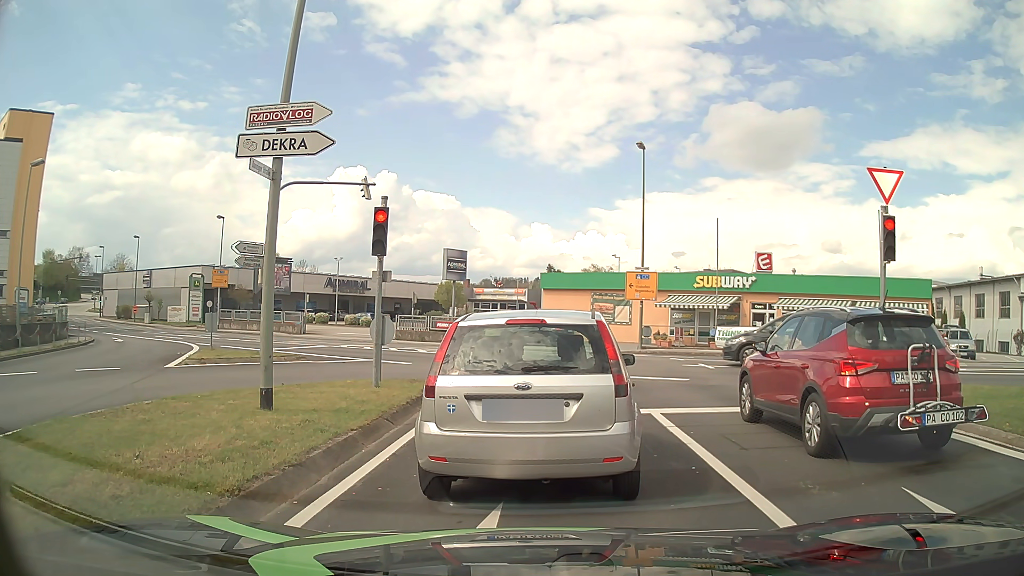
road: tertiary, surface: asphalt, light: Day
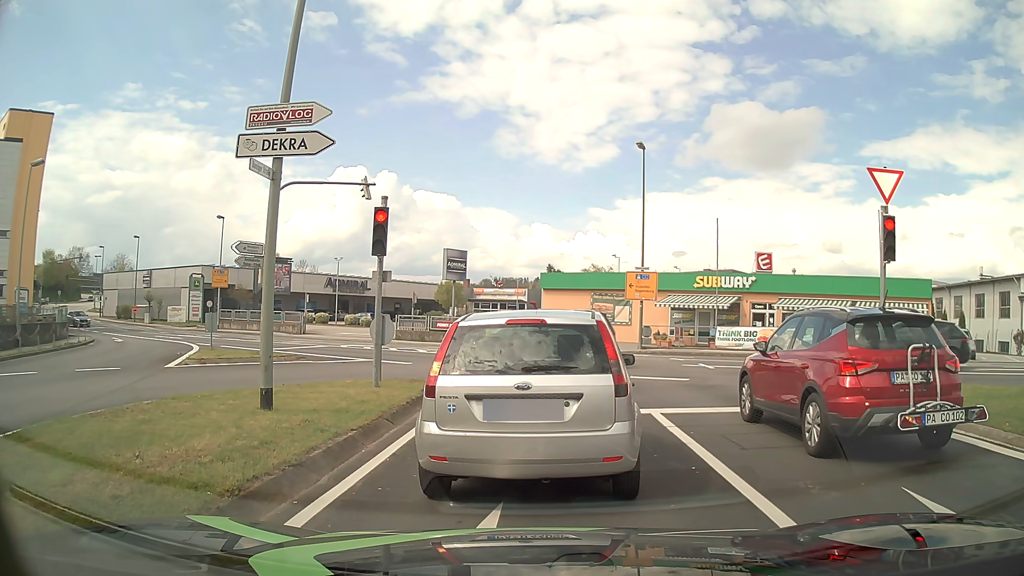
(0.0, 0.0) m; 0°
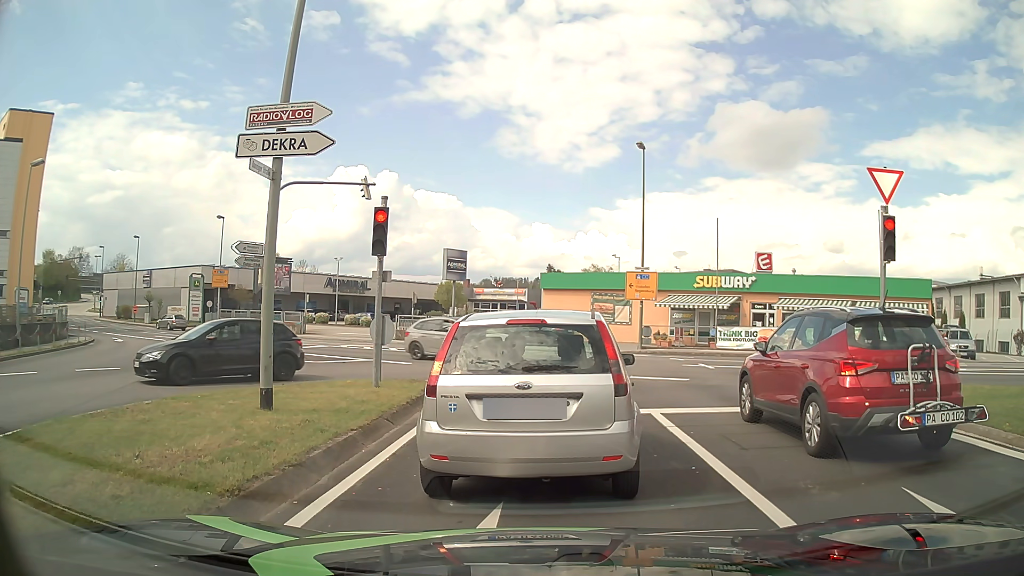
(0.0, 0.0) m; 0°
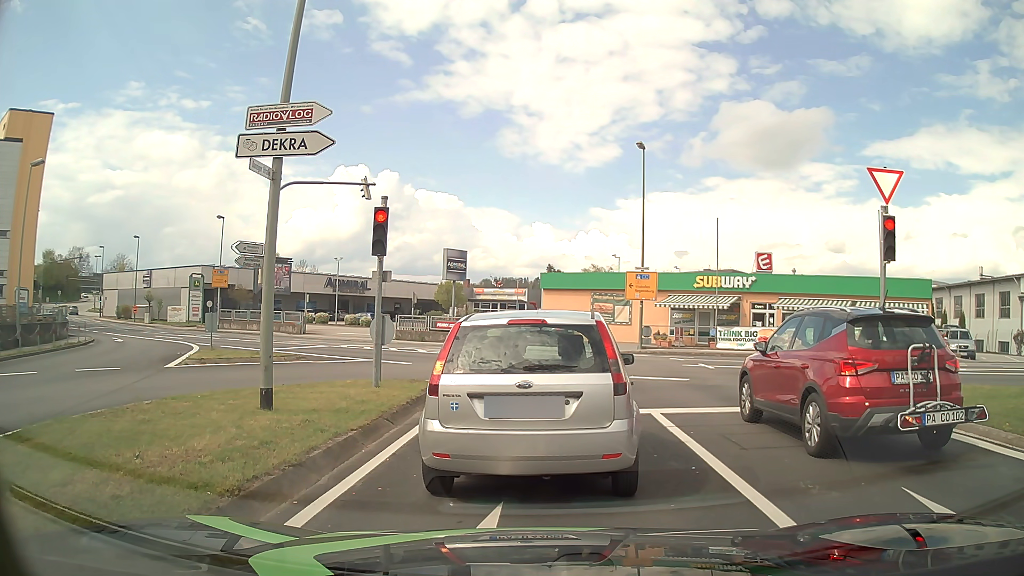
(0.0, 0.0) m; 0°
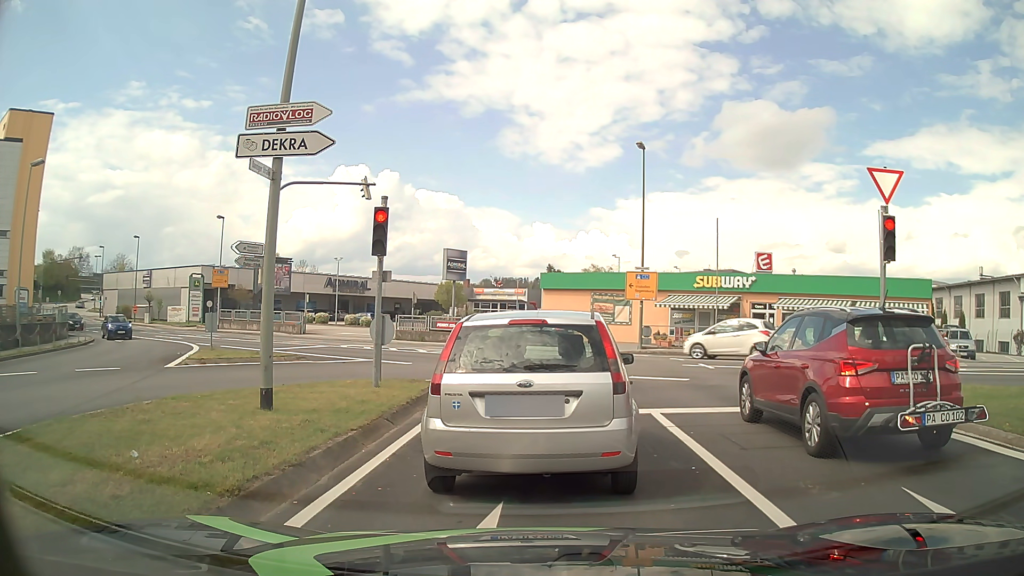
(0.0, 0.0) m; 0°
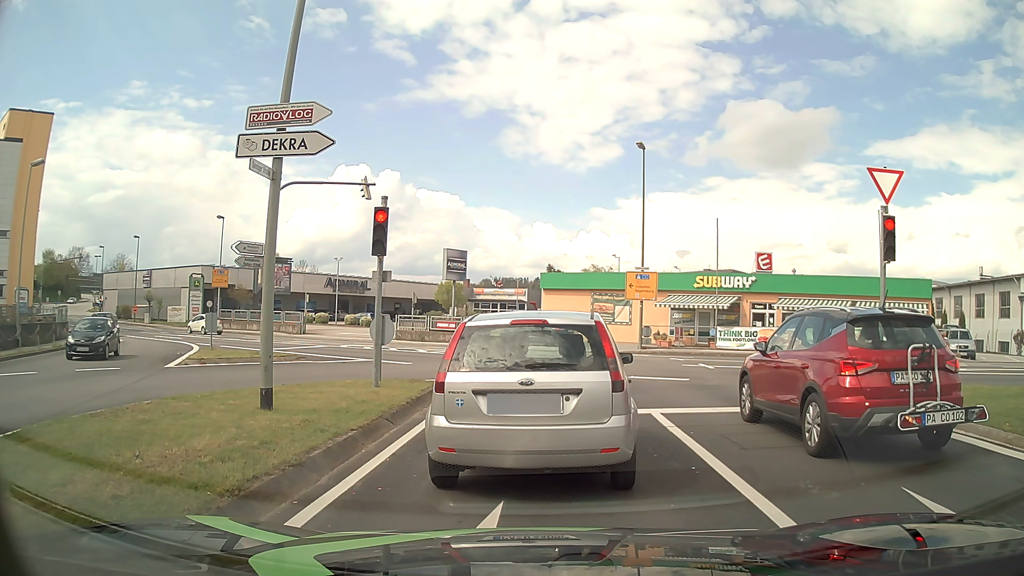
(0.0, 0.0) m; 0°
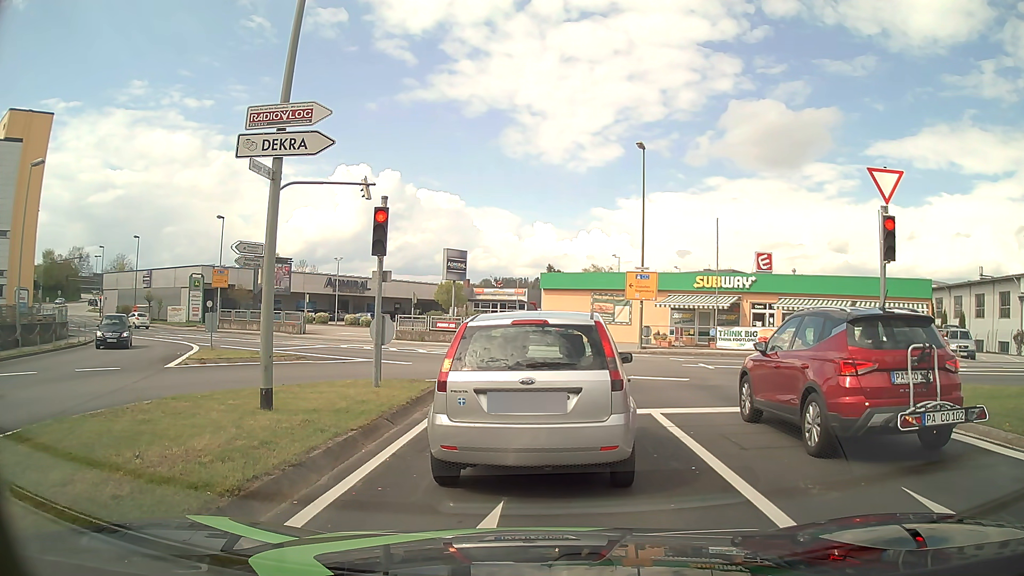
(0.0, 0.0) m; 0°
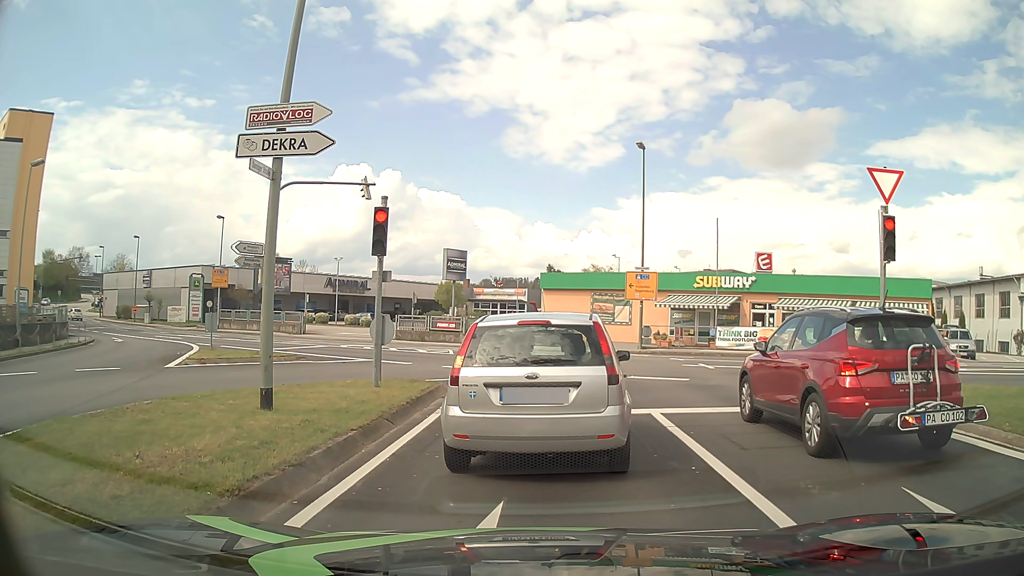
(0.0, 0.0) m; 0°
